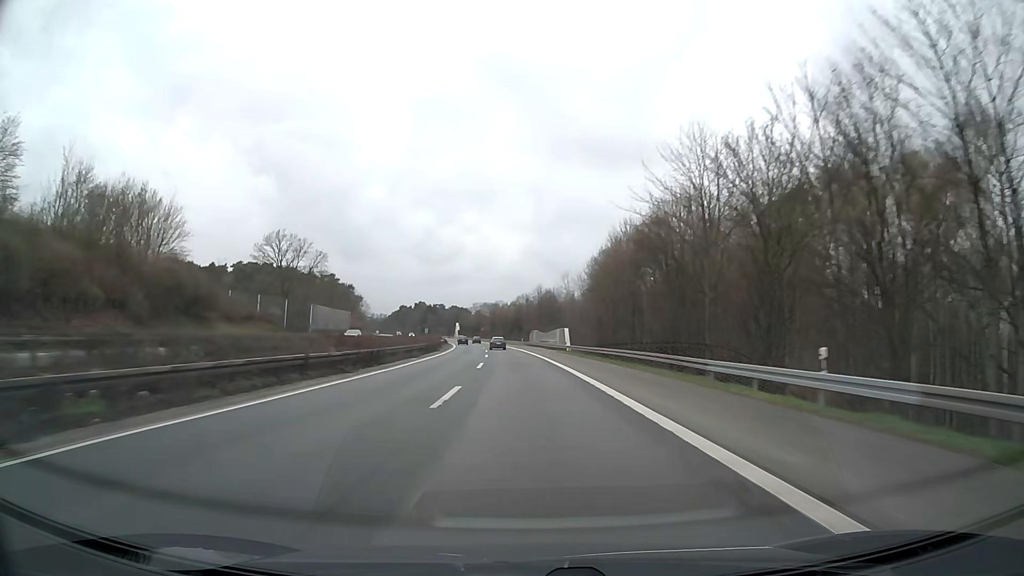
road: motorway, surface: asphalt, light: Day
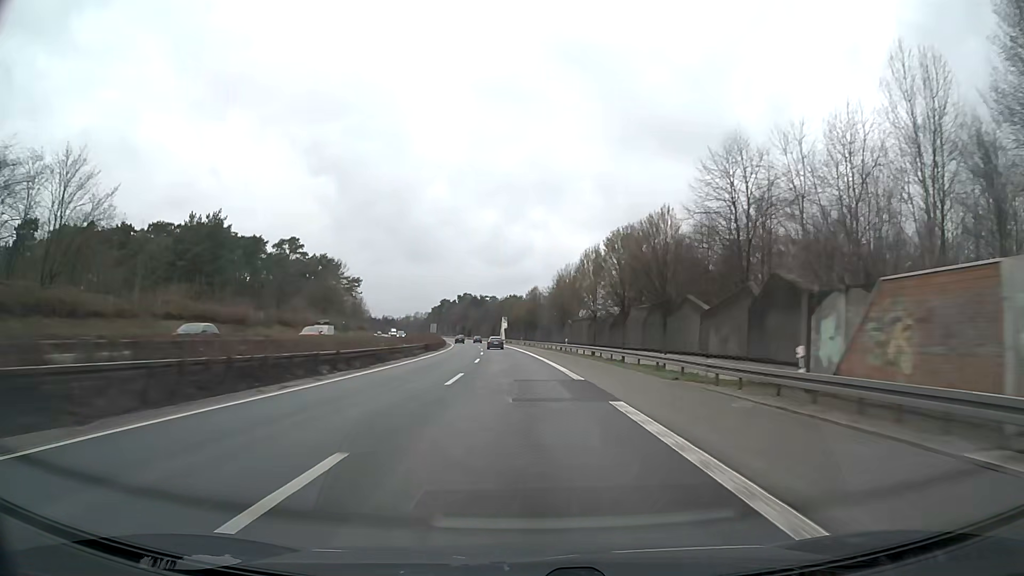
(-5.1, +101.8) m; -6°
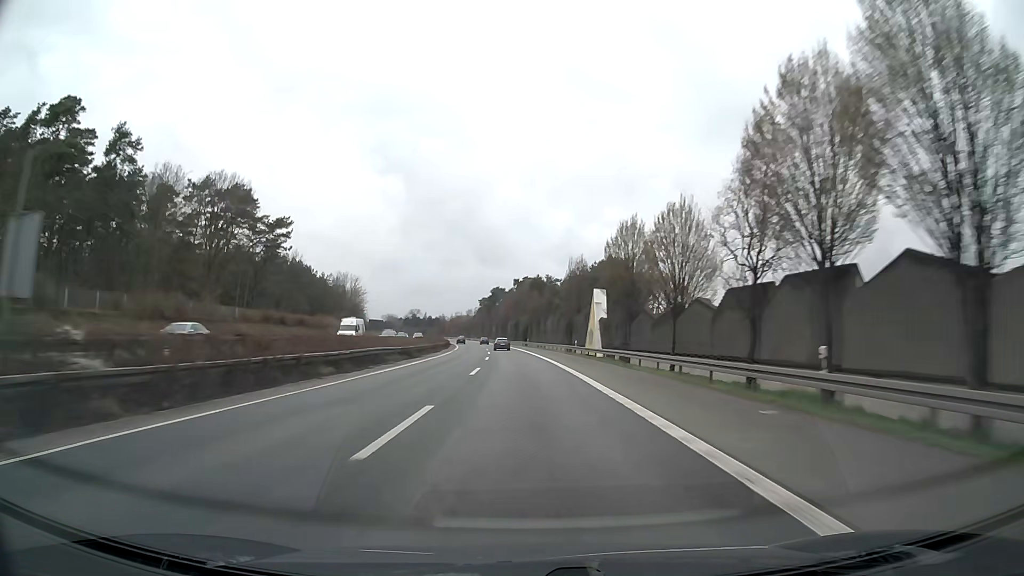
(-5.6, +102.1) m; -6°
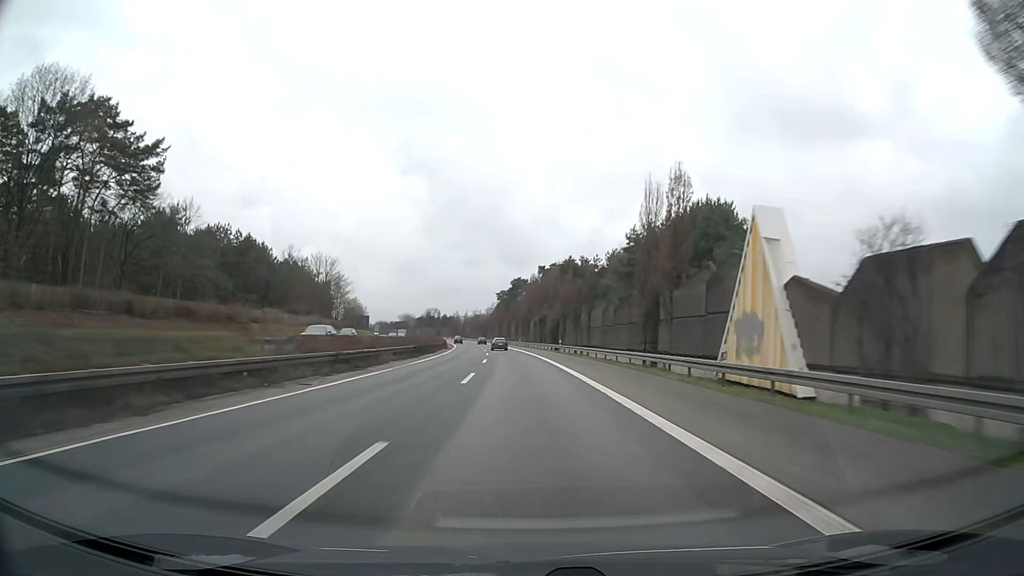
(-0.7, +41.1) m; -2°
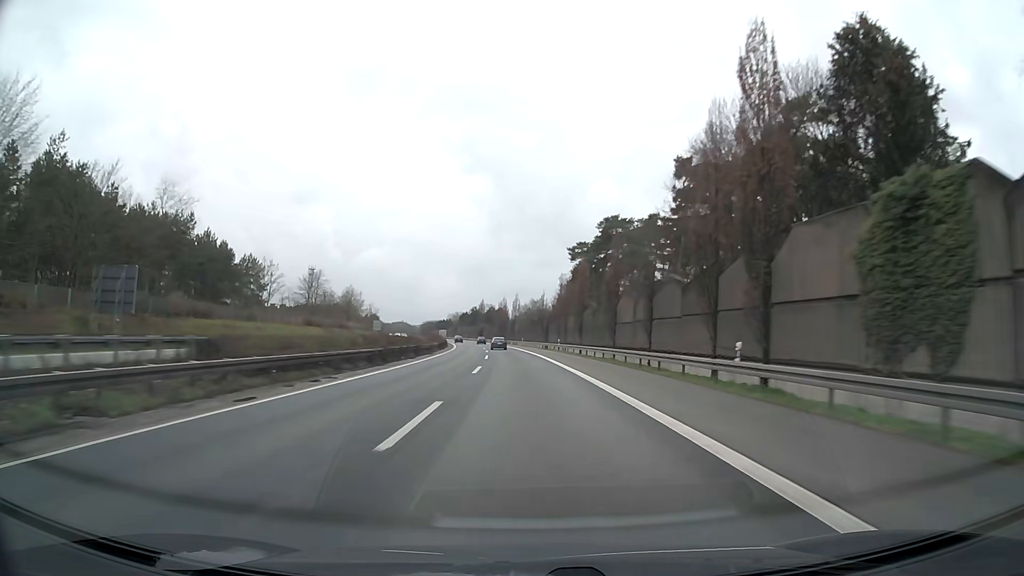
(-5.4, +102.9) m; -6°
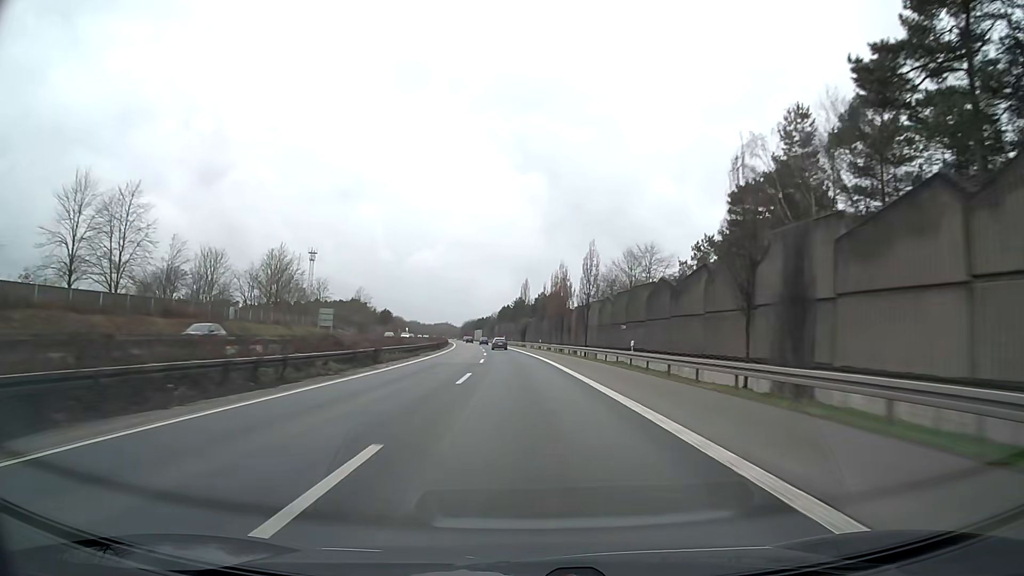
(-3.3, +82.5) m; -4°
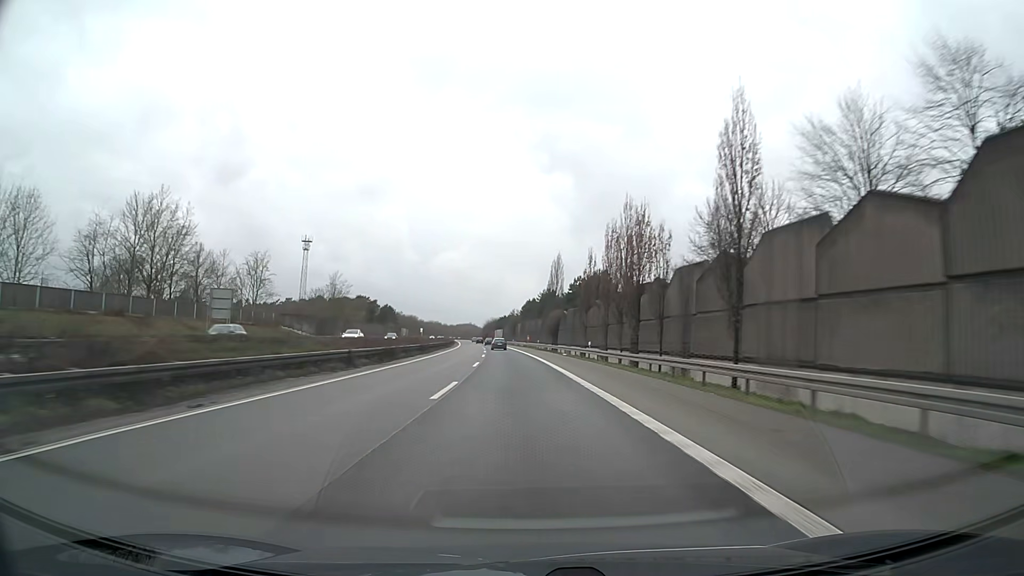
(-0.8, +41.3) m; -2°
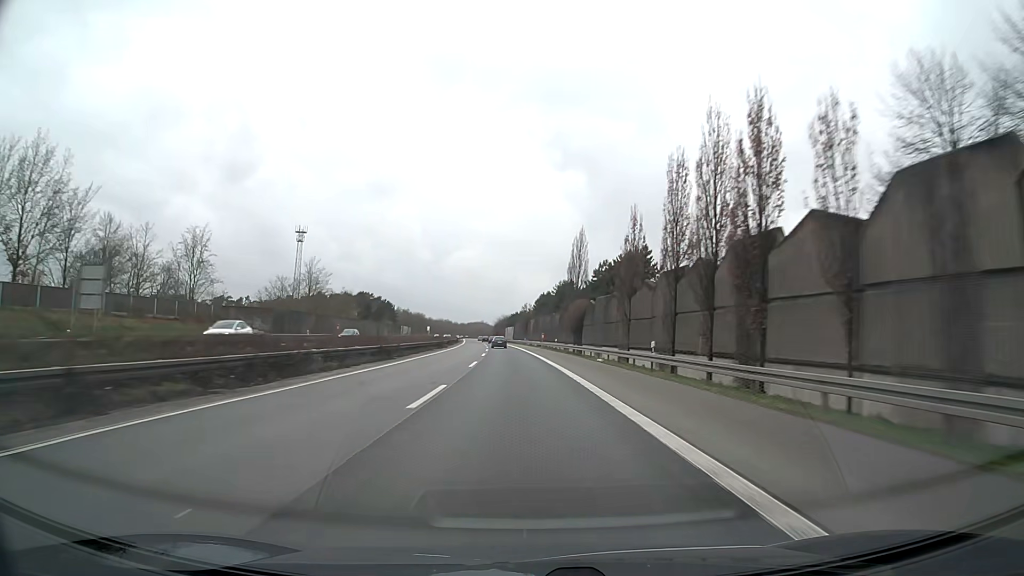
(-0.2, +20.7) m; -1°
(0, +10) (0, +20) (0, +30) (-1, +40) (-1, +50) (-2, +60) (-2, +70) (-3, +80) (-4, +90) (-4, +100) m
